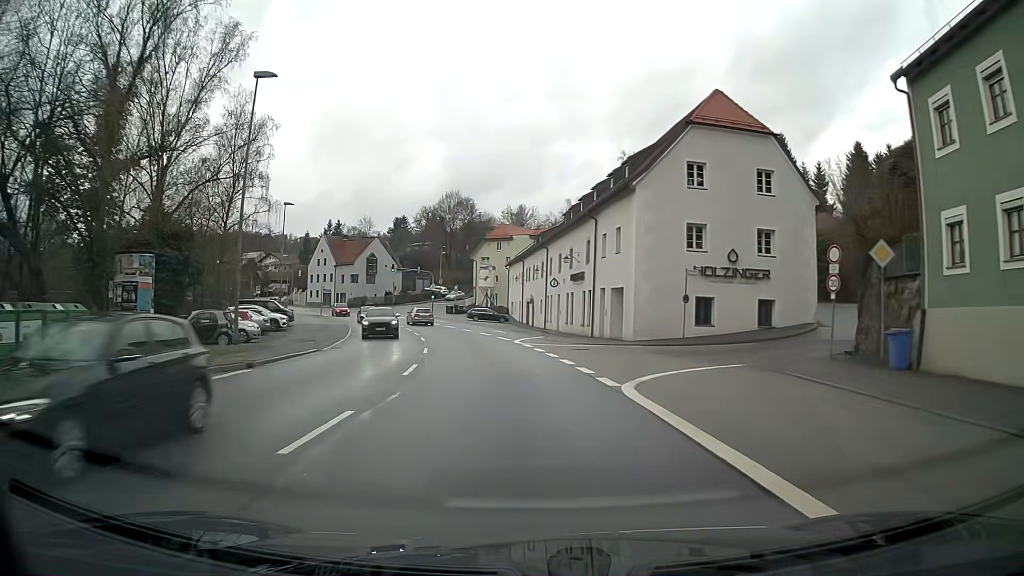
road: primary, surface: asphalt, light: Day
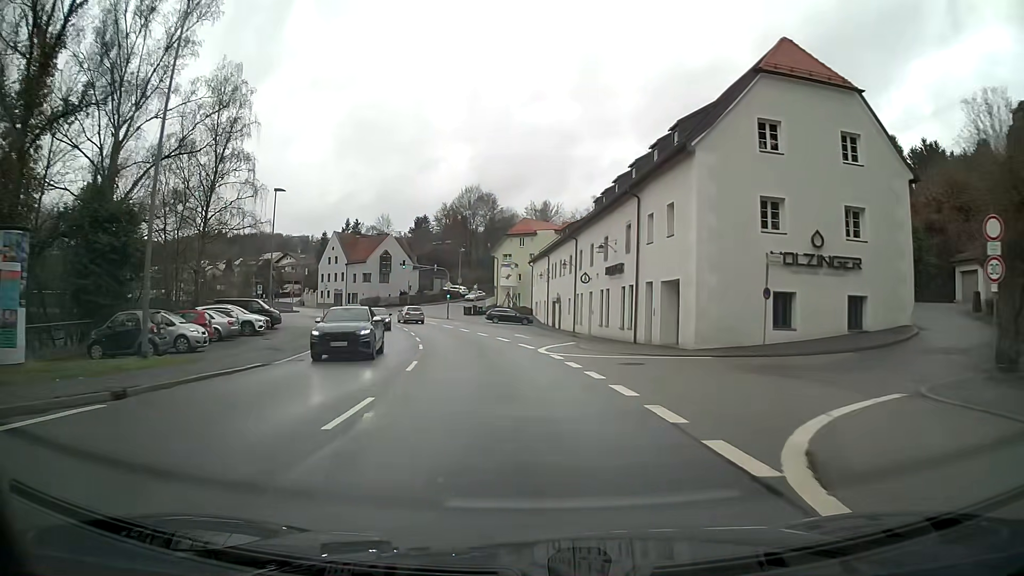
(-0.2, +7.7) m; -2°
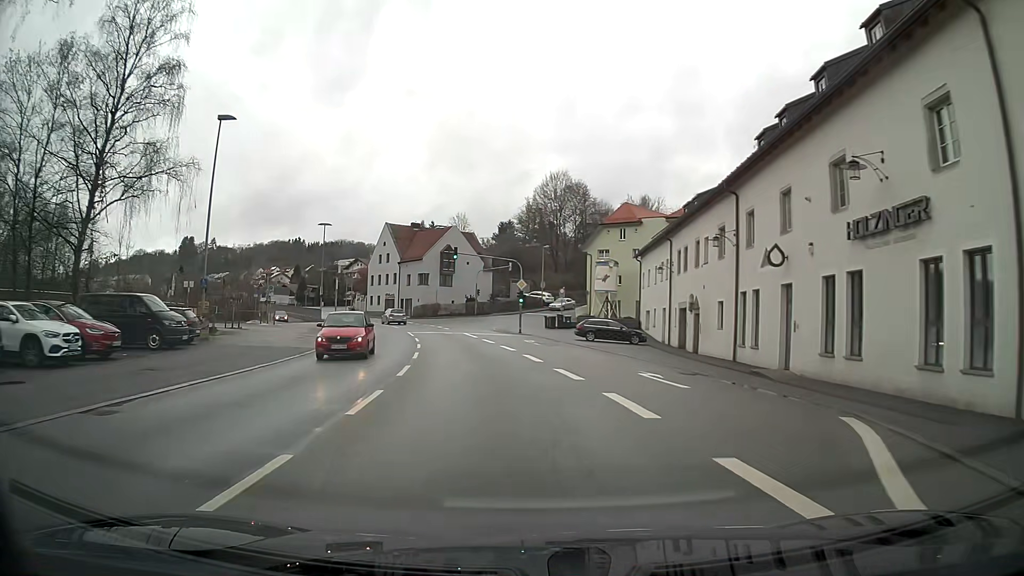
(-1.4, +22.4) m; -8°
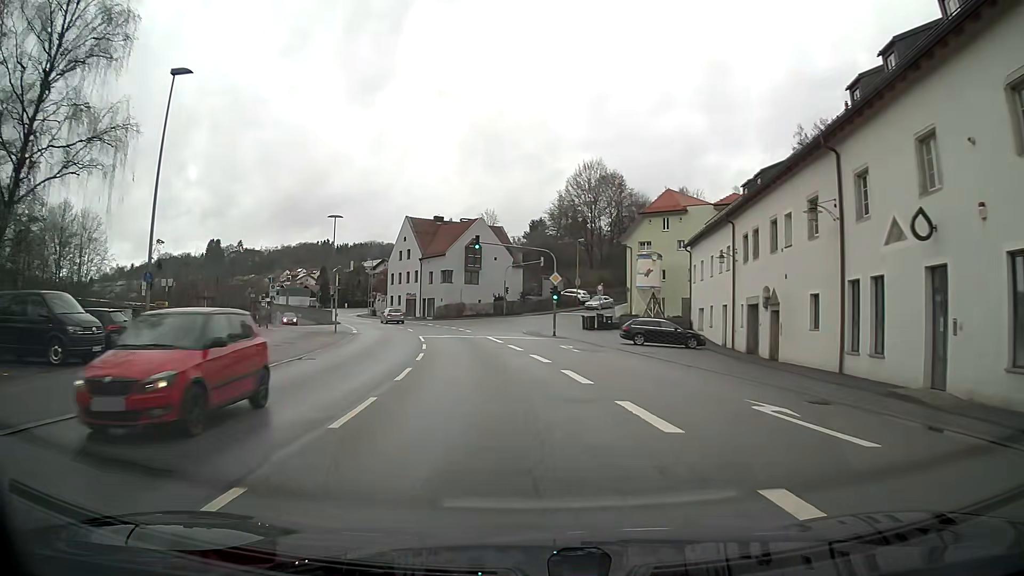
(-0.2, +7.3) m; -2°
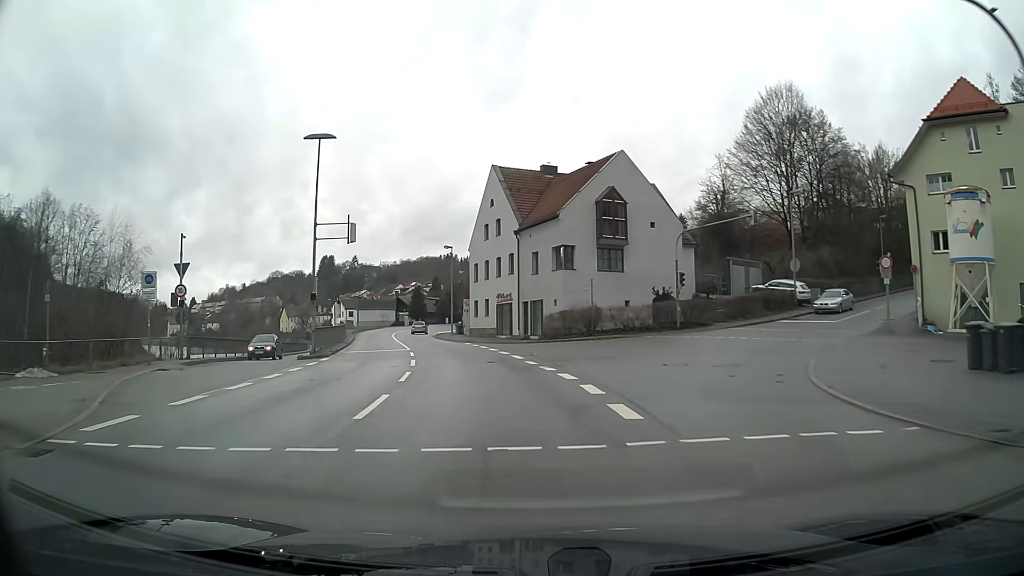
(-3.4, +35.1) m; -12°
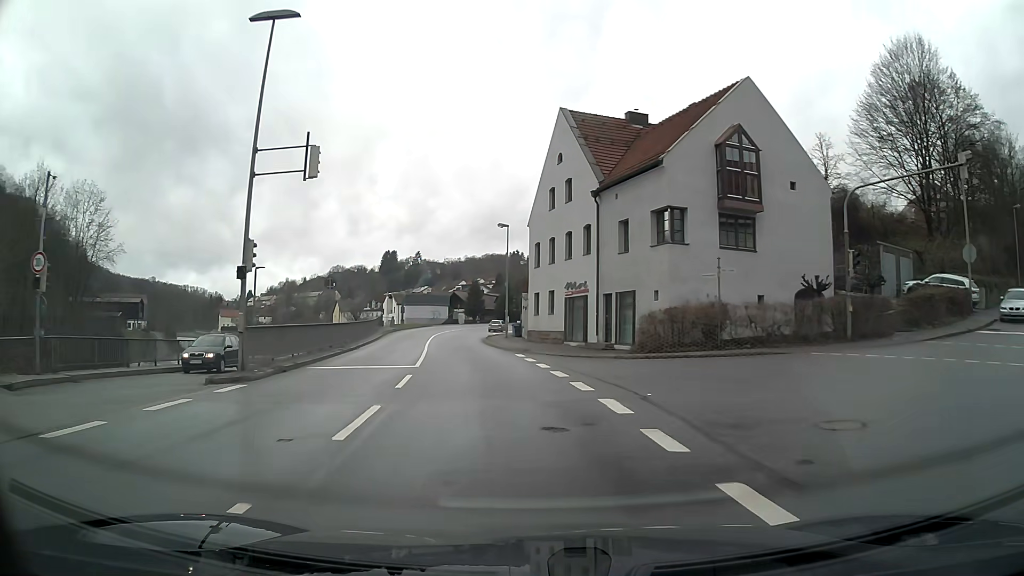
(-0.7, +13.8) m; -6°
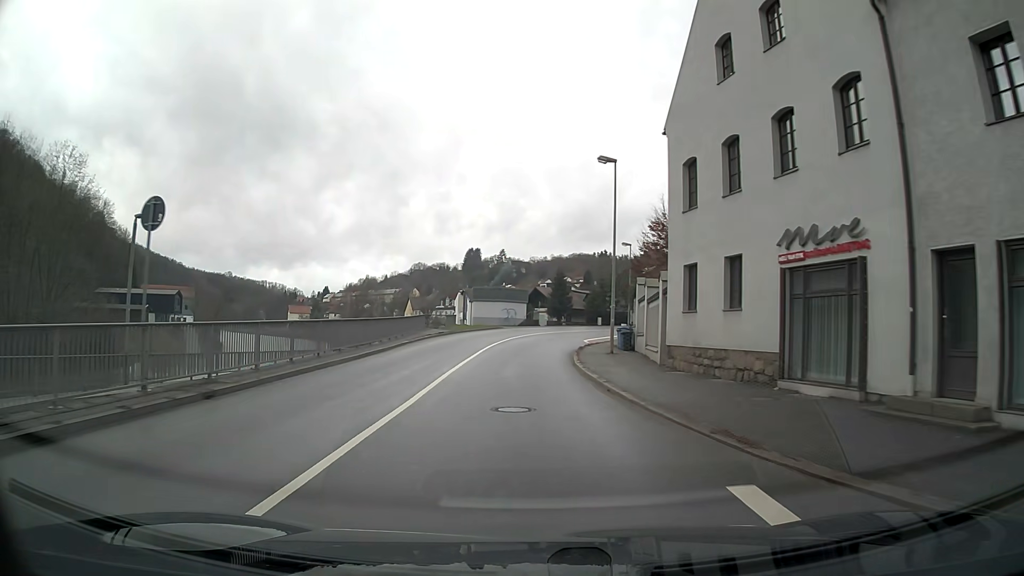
(-1.3, +20.6) m; -7°
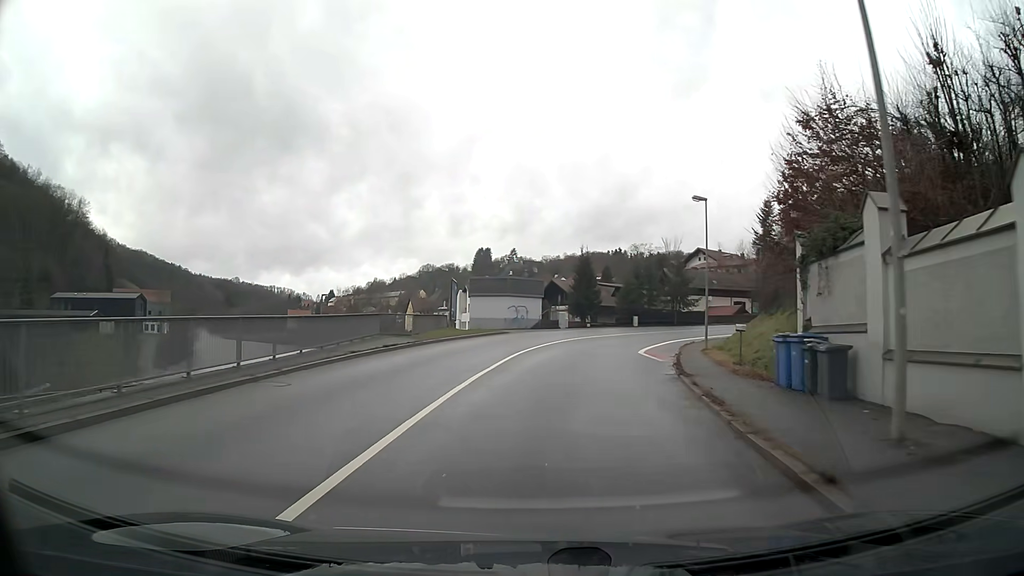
(-0.1, +21.4) m; +1°
(0, +10) (+1, +20) (+2, +30) (+4, +40) (+8, +49) (+13, +58) (+19, +65) (+27, +72) (+35, +77) (+44, +82) m
